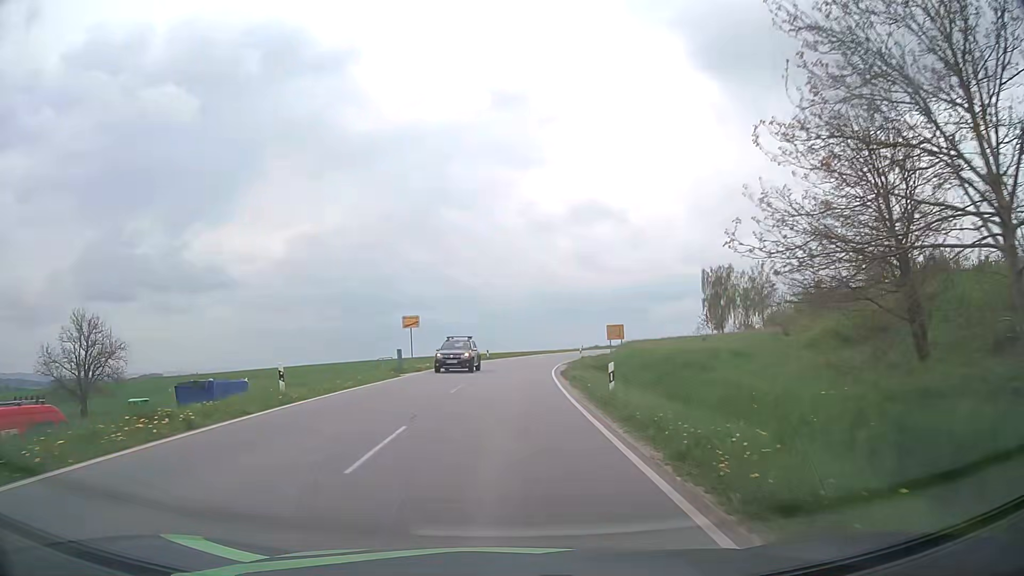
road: tertiary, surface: asphalt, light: Day
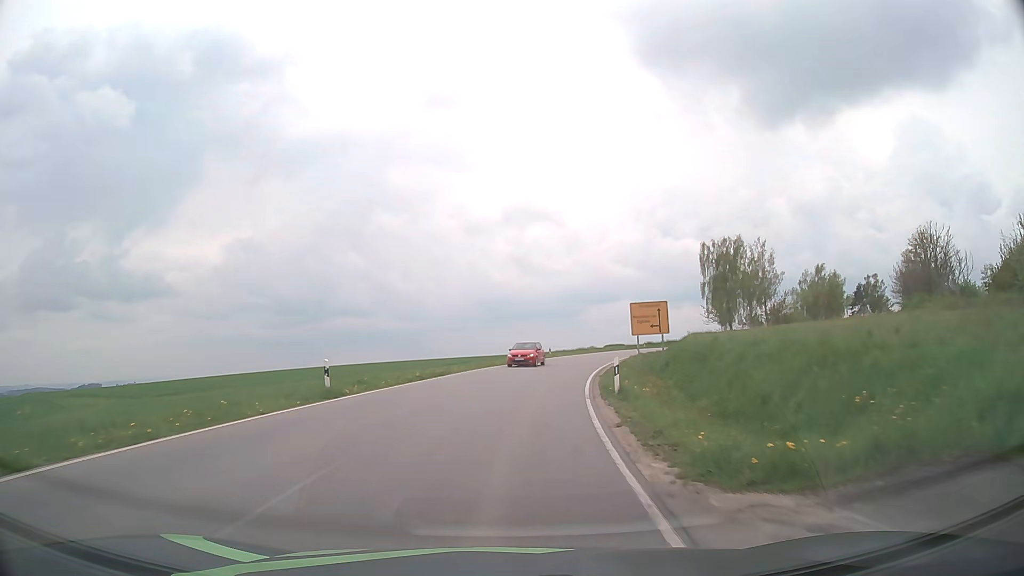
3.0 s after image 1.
(+1.3, +38.4) m; +5°
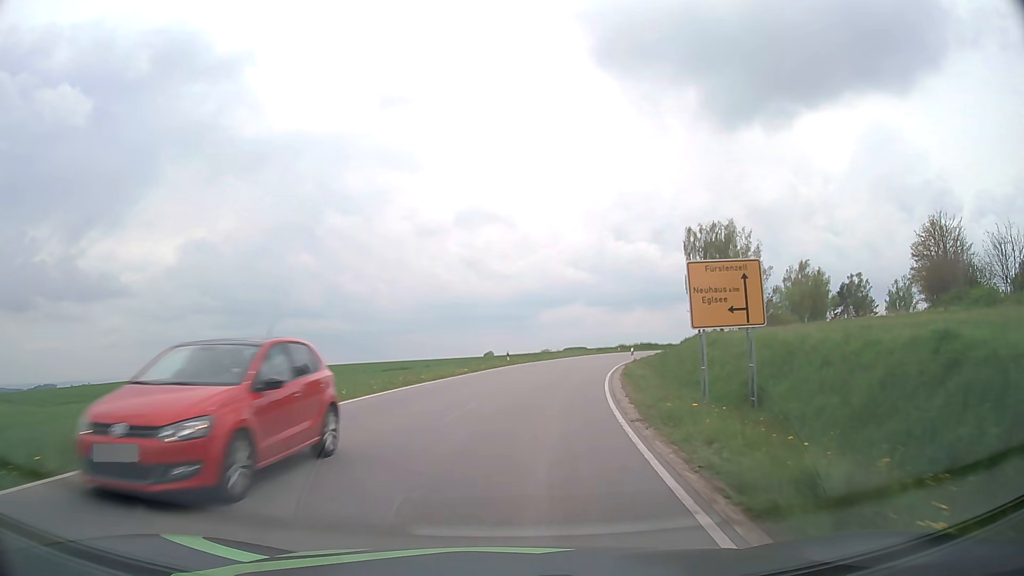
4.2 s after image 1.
(+0.5, +16.7) m; +4°
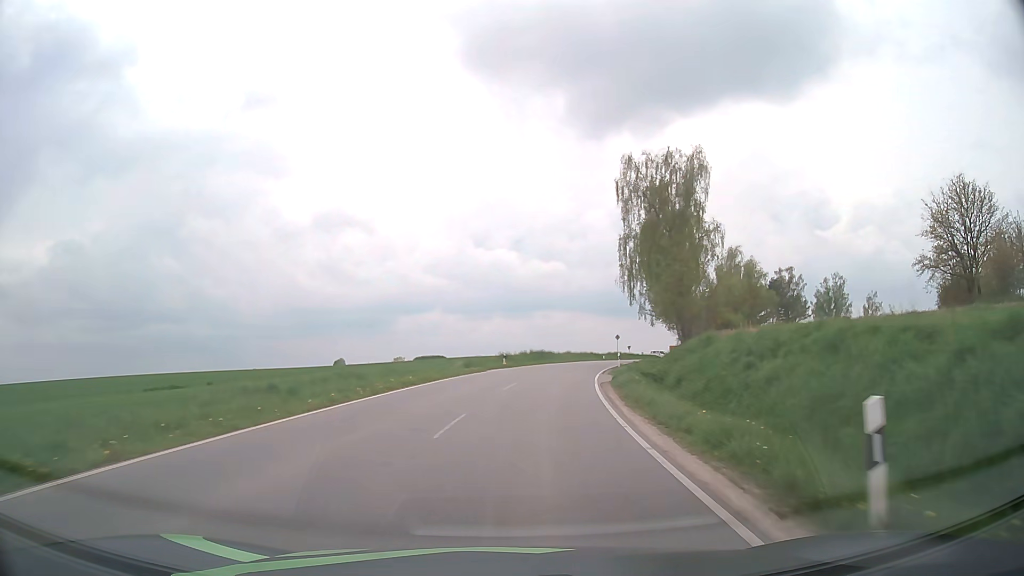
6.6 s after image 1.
(+4.0, +36.7) m; +12°
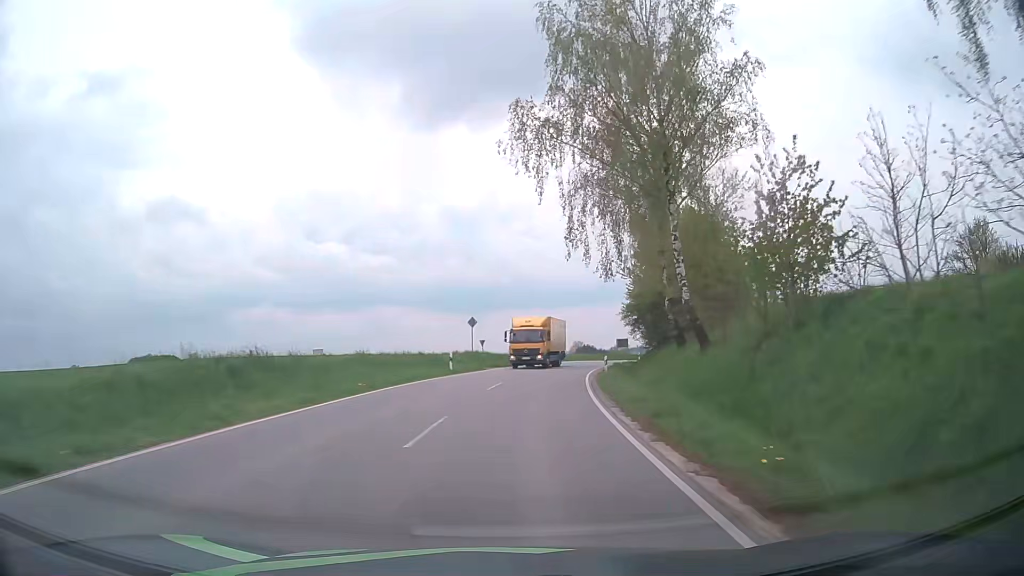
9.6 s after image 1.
(+5.6, +48.2) m; +14°
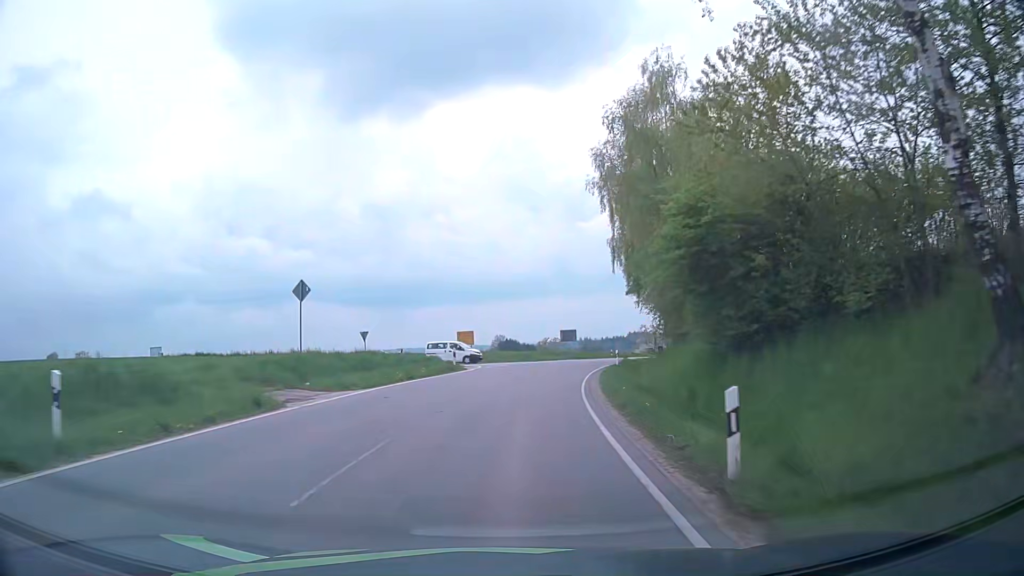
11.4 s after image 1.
(+1.9, +26.7) m; +7°
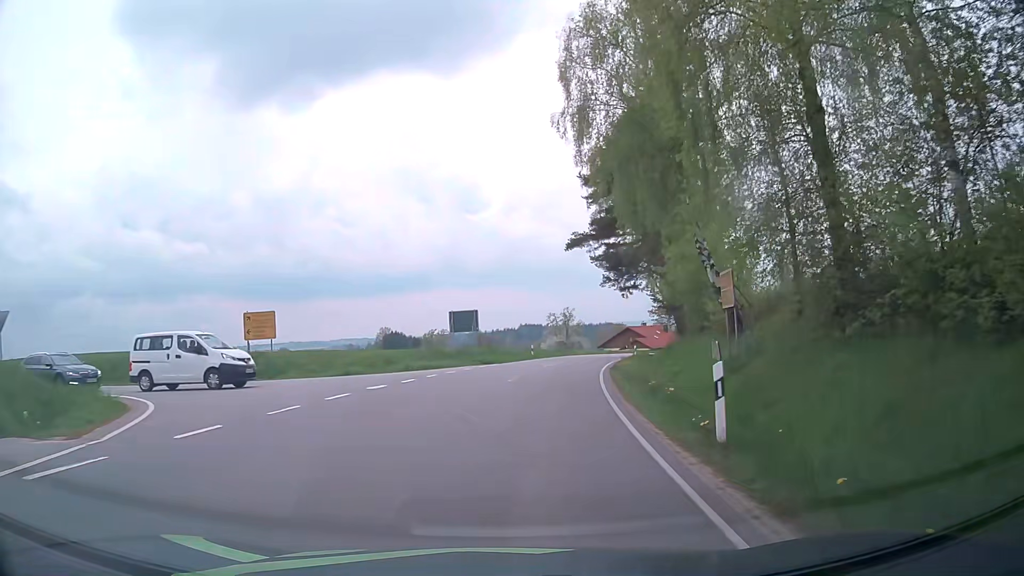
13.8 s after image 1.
(+2.2, +31.0) m; +9°
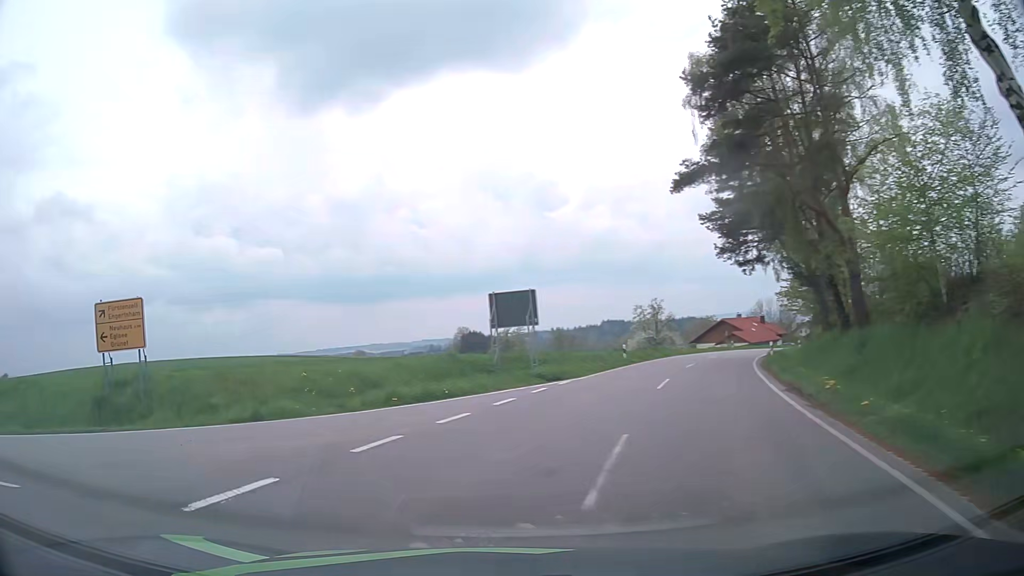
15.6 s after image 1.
(+0.4, +15.2) m; -7°
(-4, +9) (-13, +12) (-23, +15) (-32, +18) (-41, +23) (-49, +29) (-57, +35) (-65, +42) (-72, +48) (-80, +55) m
